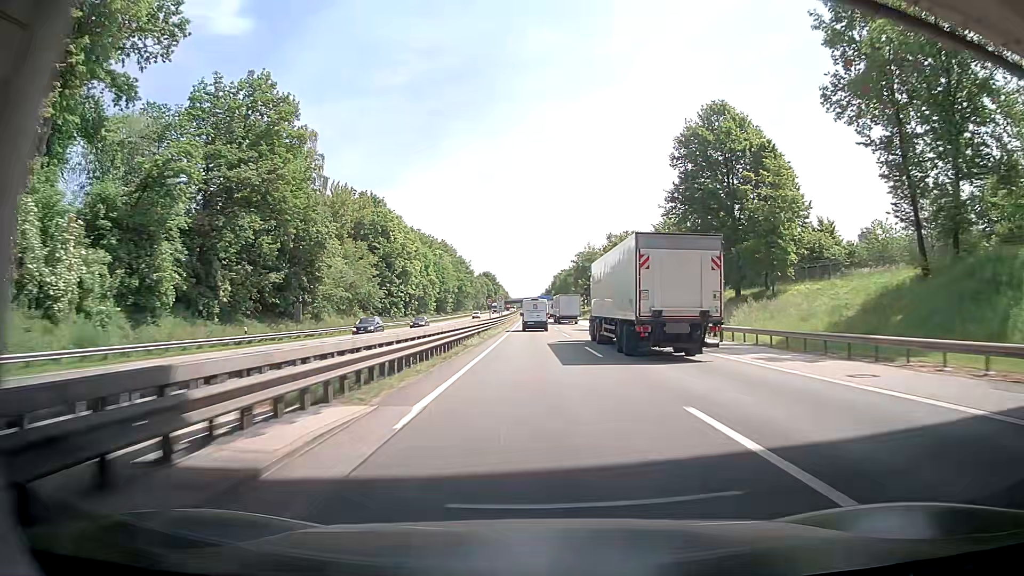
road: motorway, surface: asphalt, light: Day
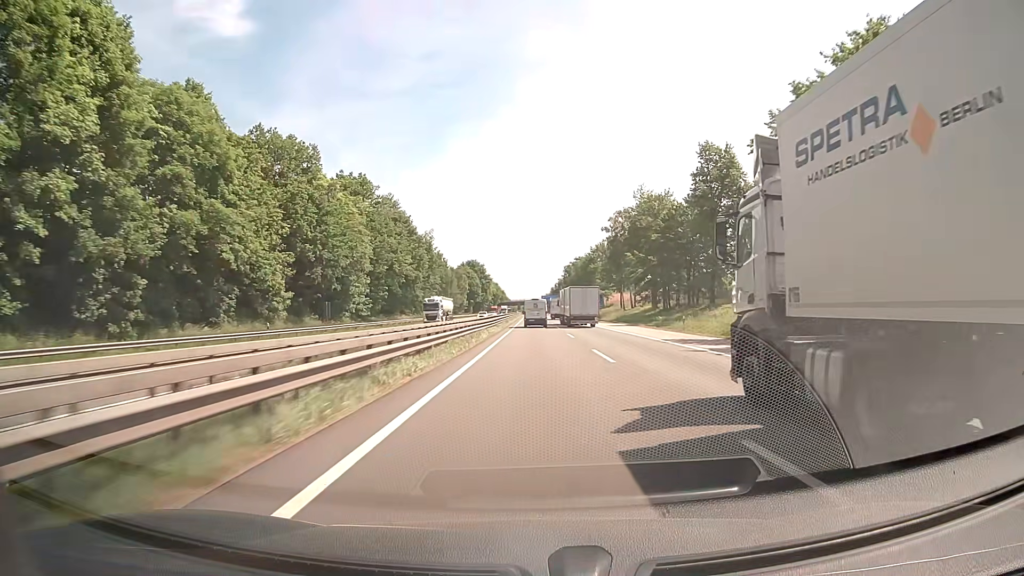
(+0.5, +93.5) m; 0°
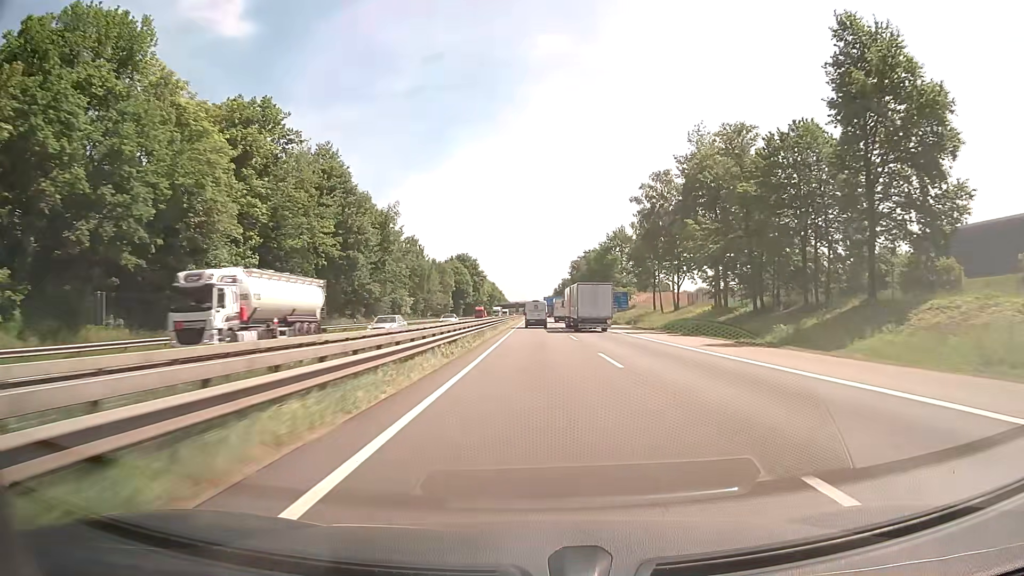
(0.0, +37.5) m; 0°
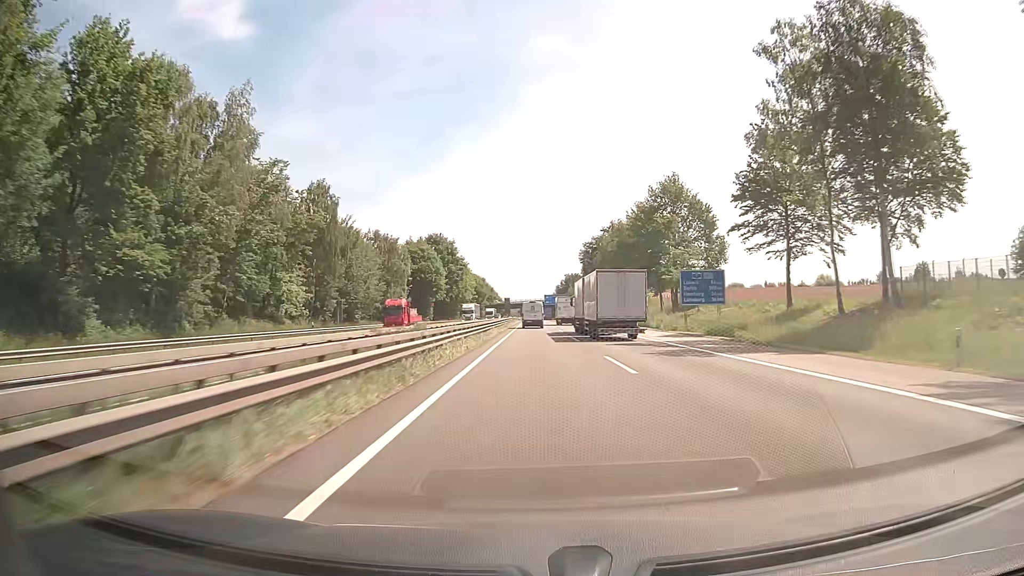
(0.0, +56.3) m; 0°
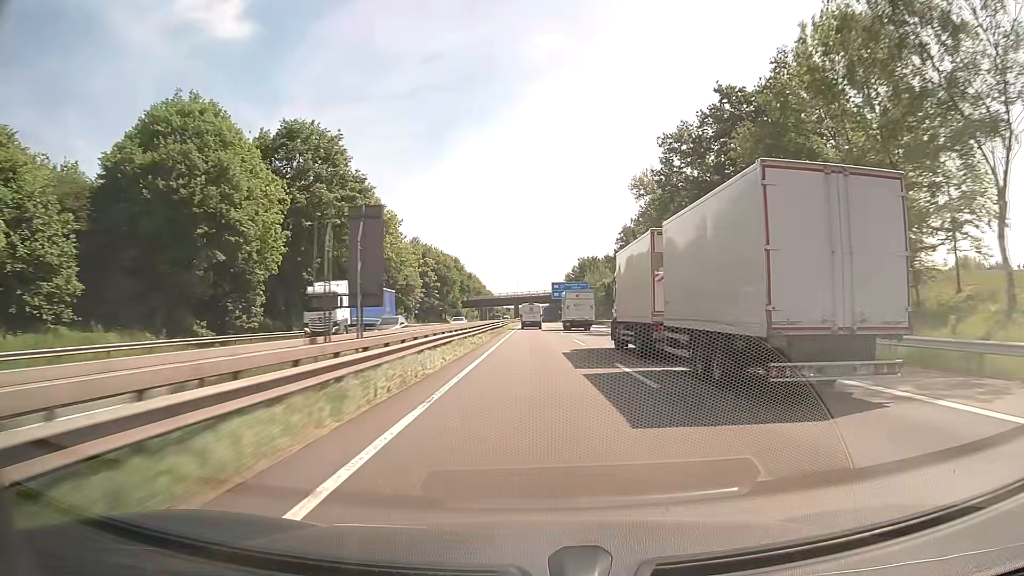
(+0.1, +93.3) m; 0°
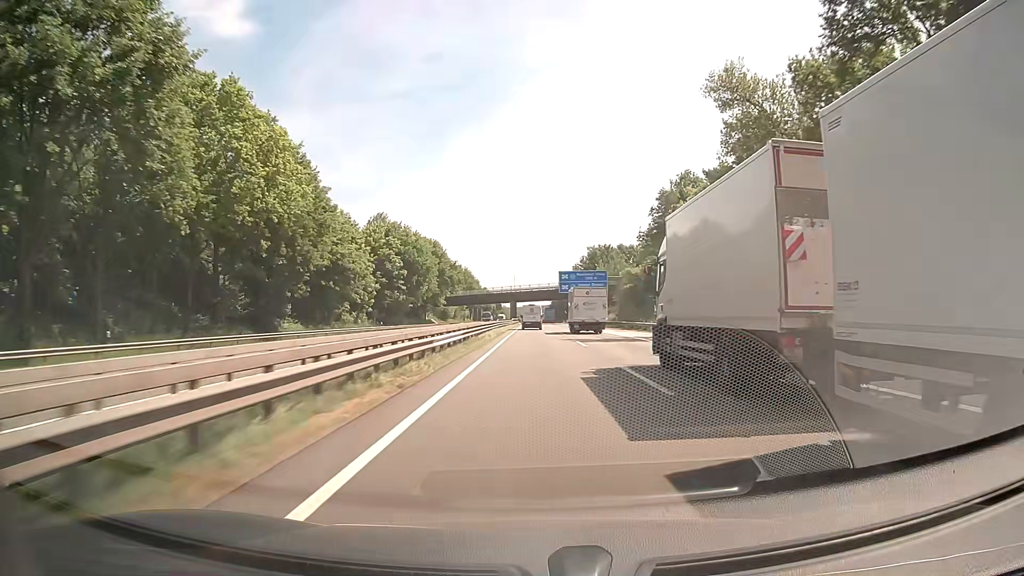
(0.0, +37.1) m; 0°
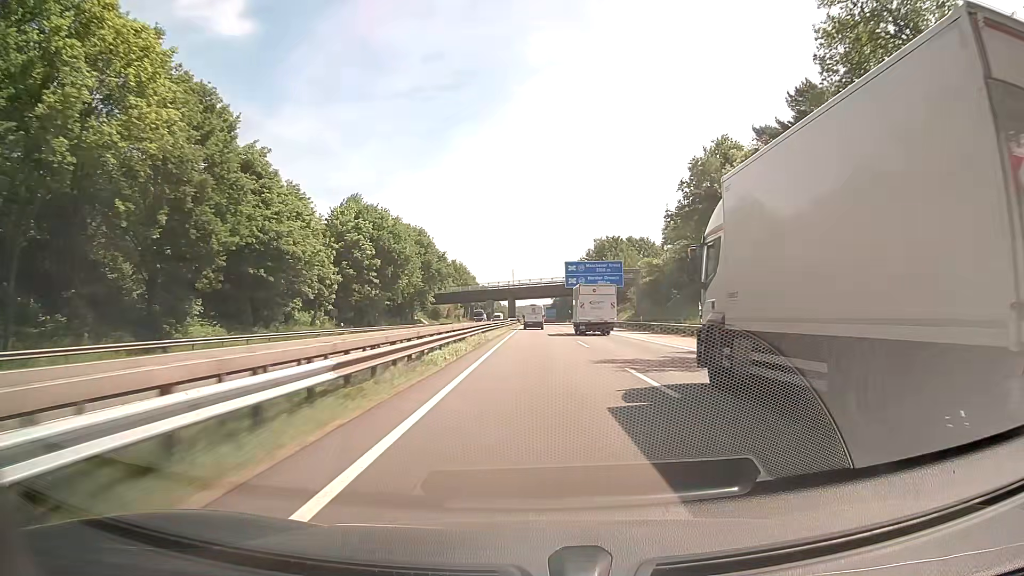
(0.0, +18.5) m; 0°
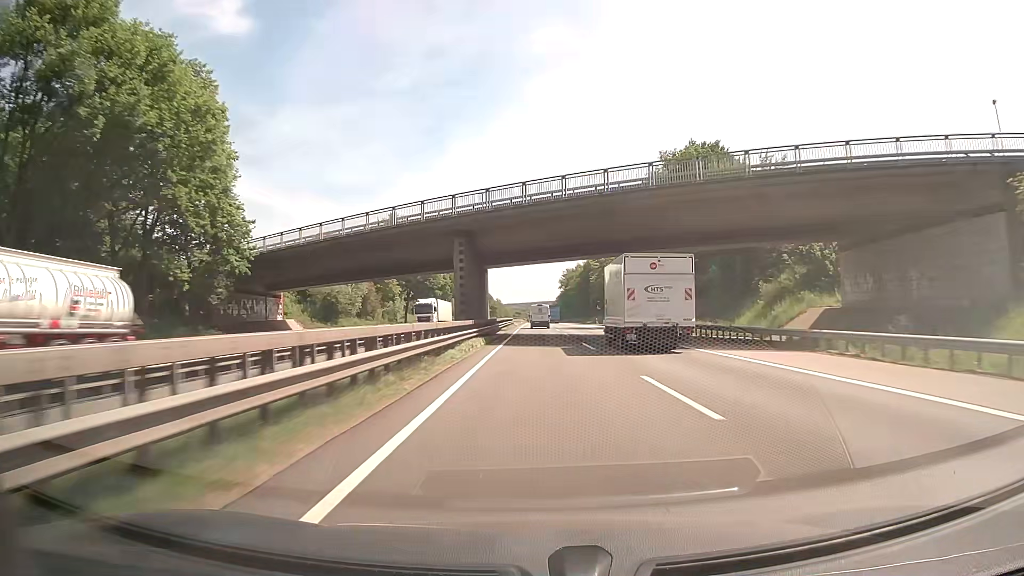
(-0.1, +92.7) m; 0°
(0, +10) (0, +20) (0, +30) (0, +40) (0, +50) (0, +60) (0, +70) (0, +80) (0, +90) (0, +100) m
